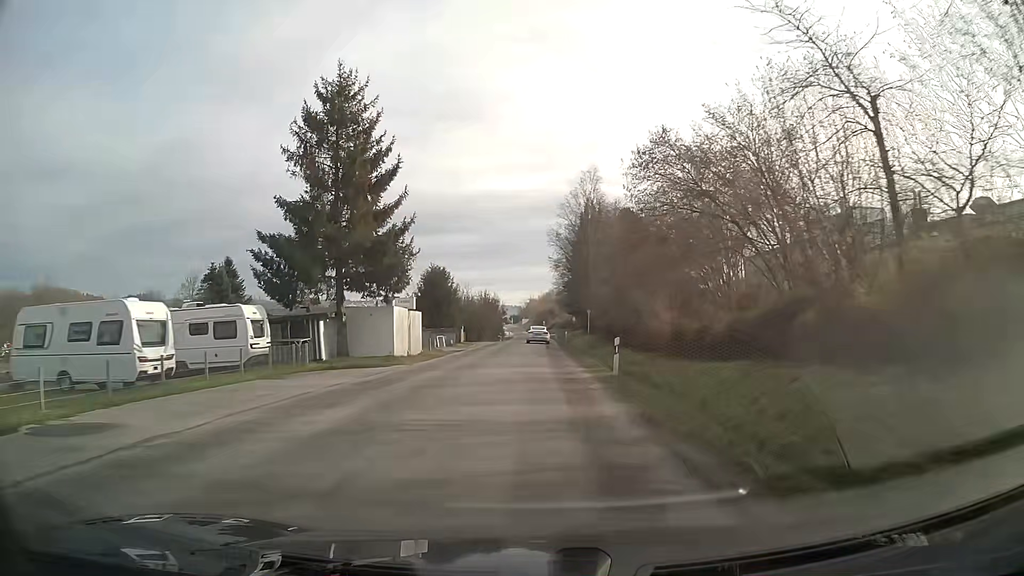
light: Day
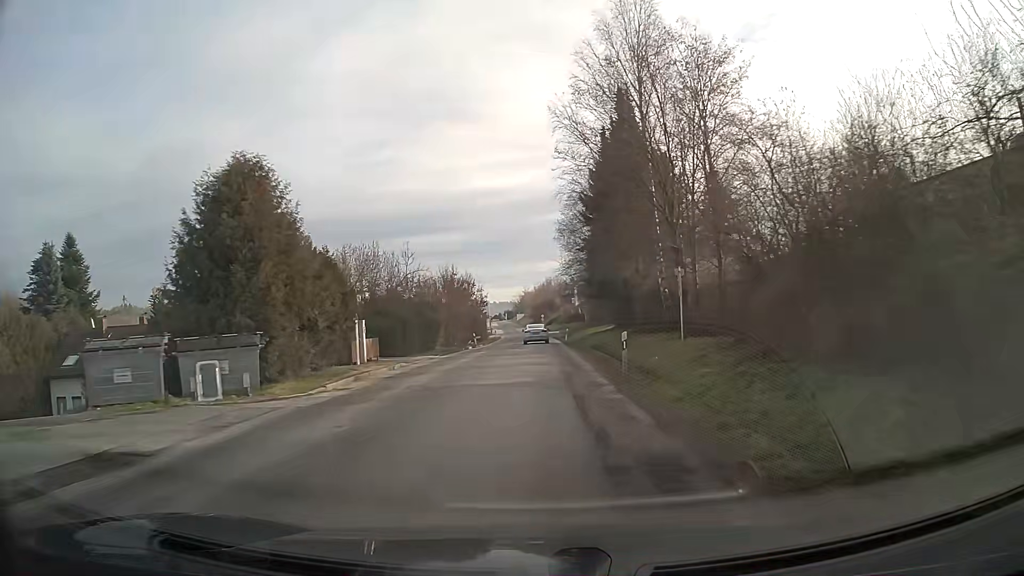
(+0.2, +36.3) m; 0°
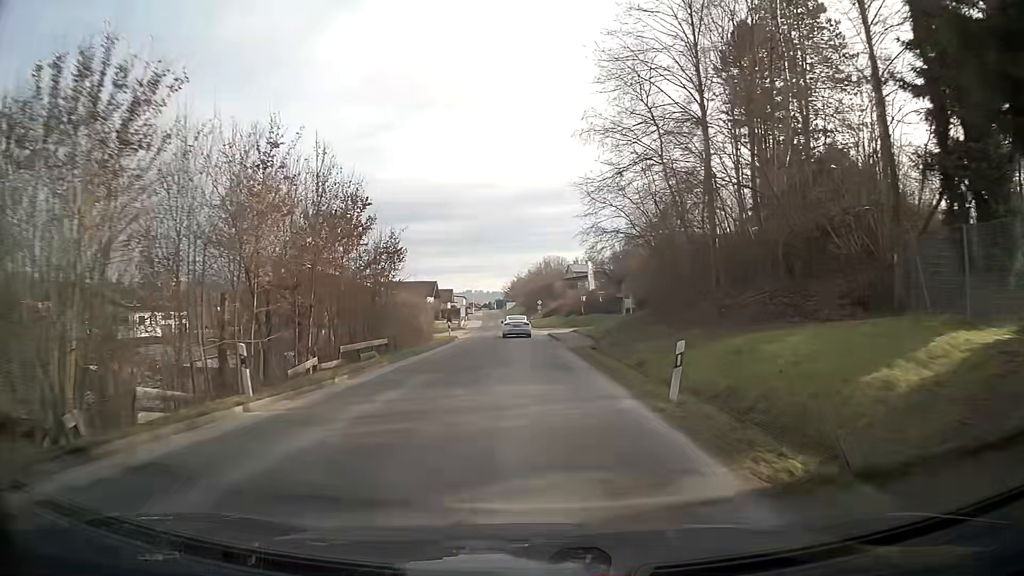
(0.0, +45.7) m; 0°
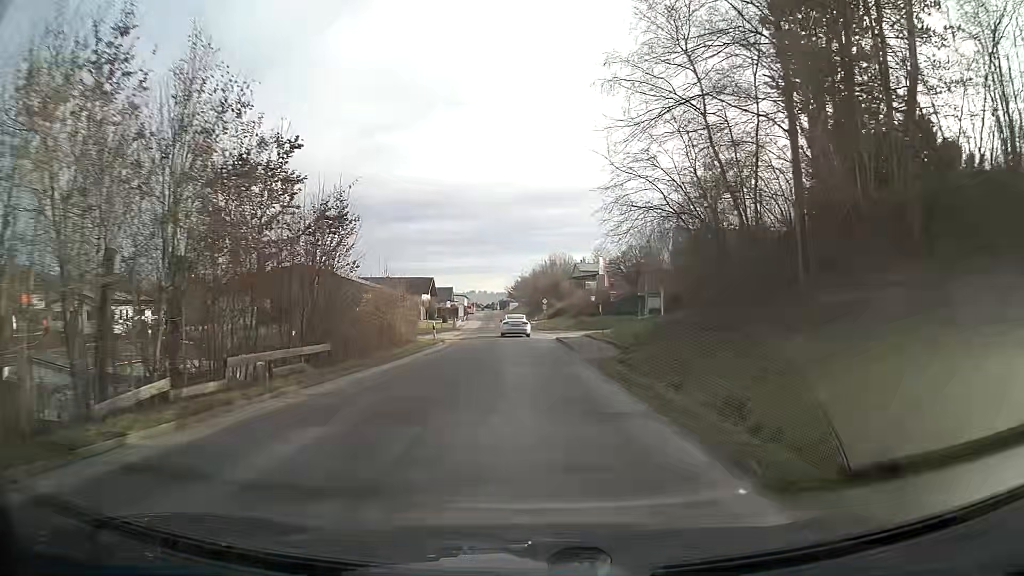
(0.0, +9.2) m; 0°
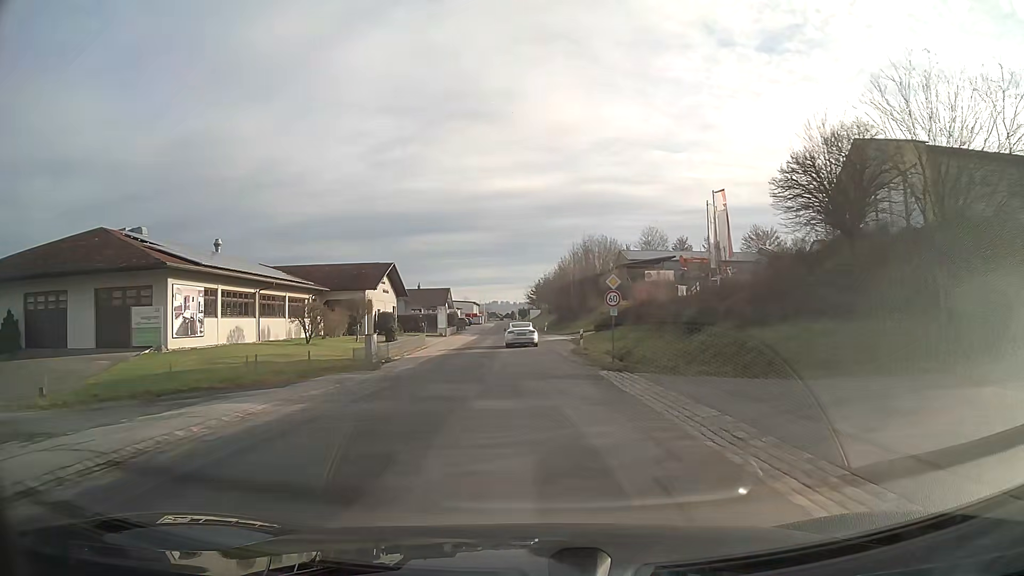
(-0.5, +45.8) m; -2°
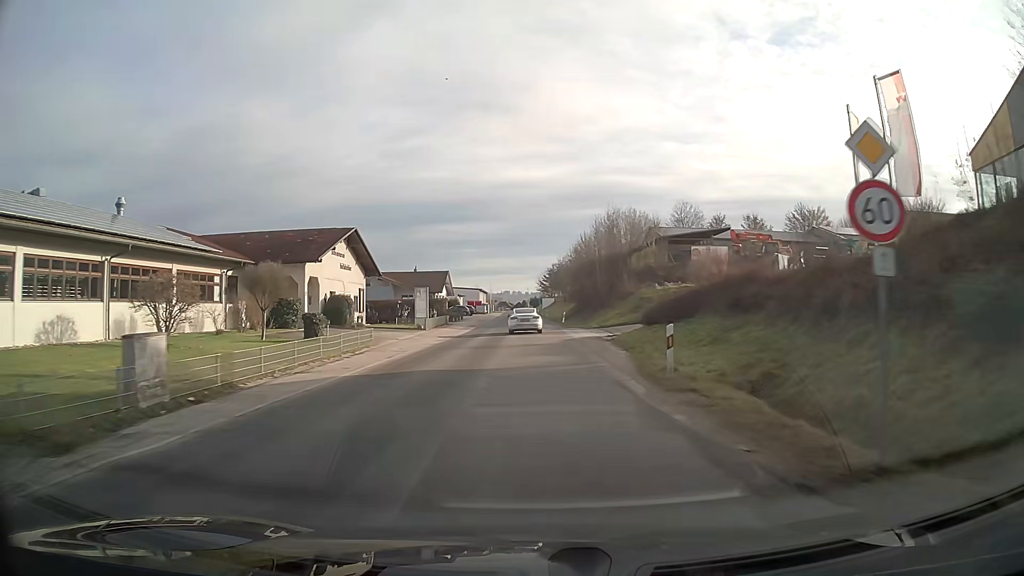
(-0.1, +18.2) m; -1°
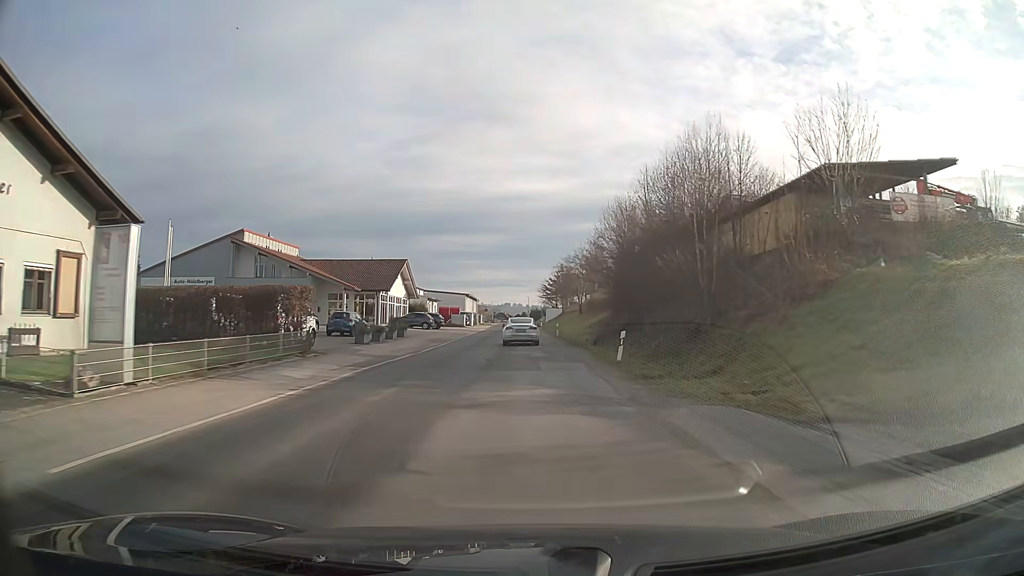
(0.0, +36.2) m; 0°
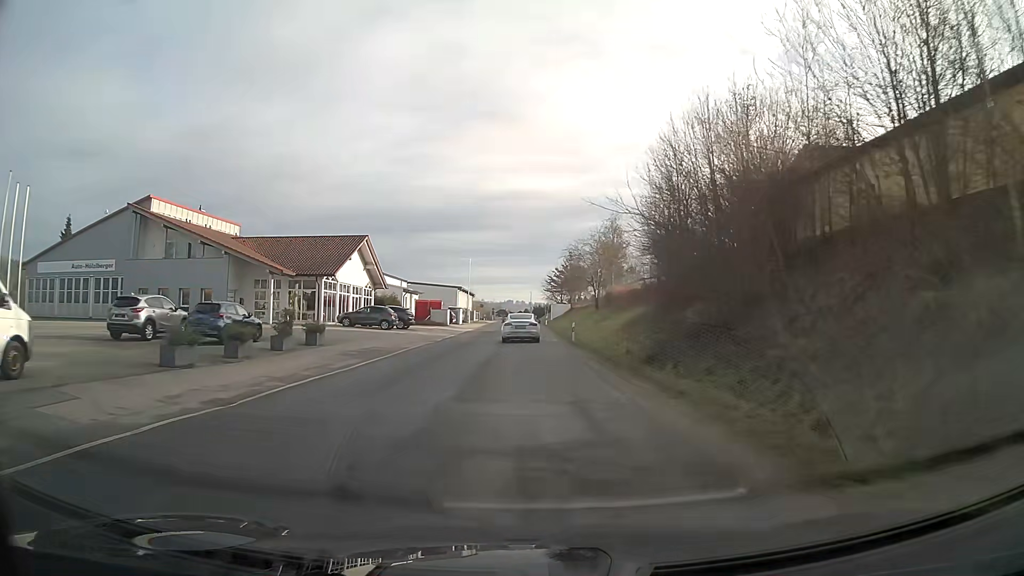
(-0.1, +17.7) m; 0°
